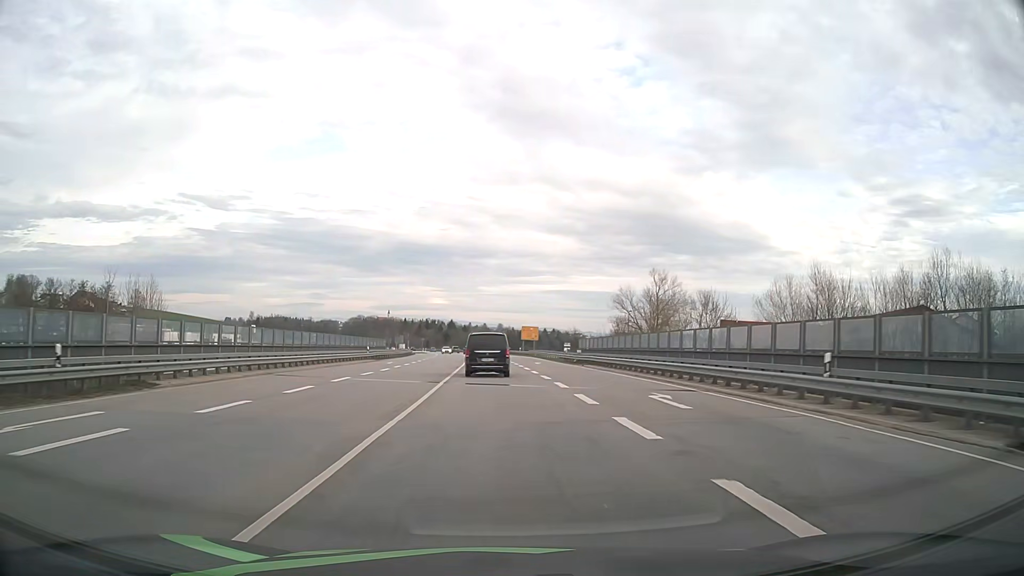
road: primary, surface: asphalt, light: Day
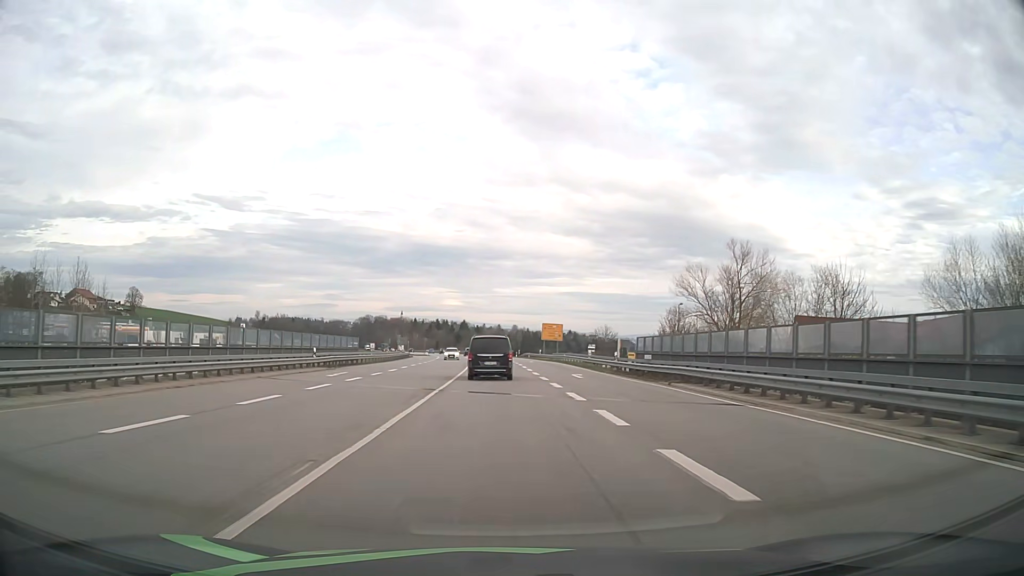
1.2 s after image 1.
(-0.2, +21.8) m; -1°
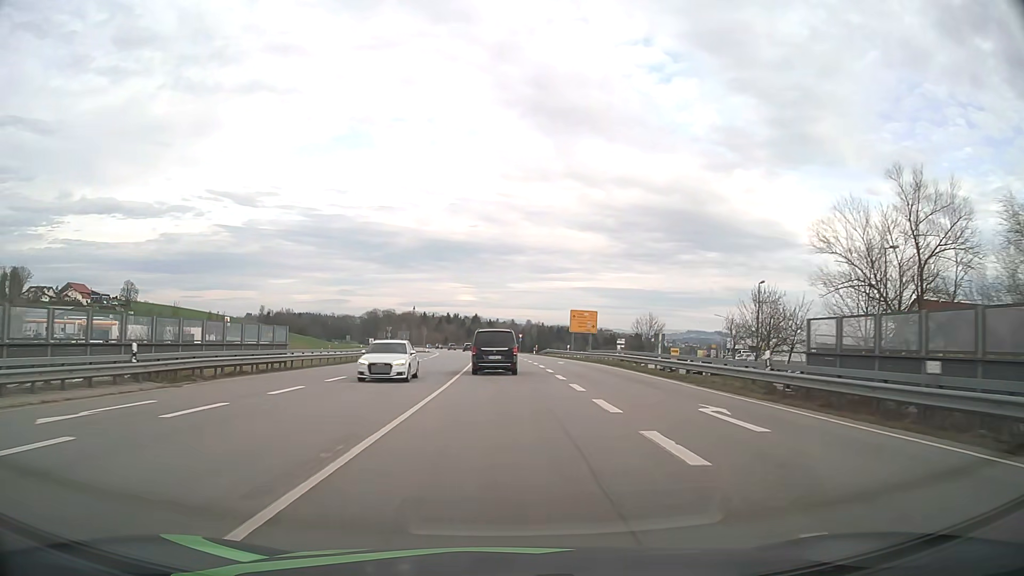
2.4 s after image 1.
(-0.2, +22.2) m; -1°
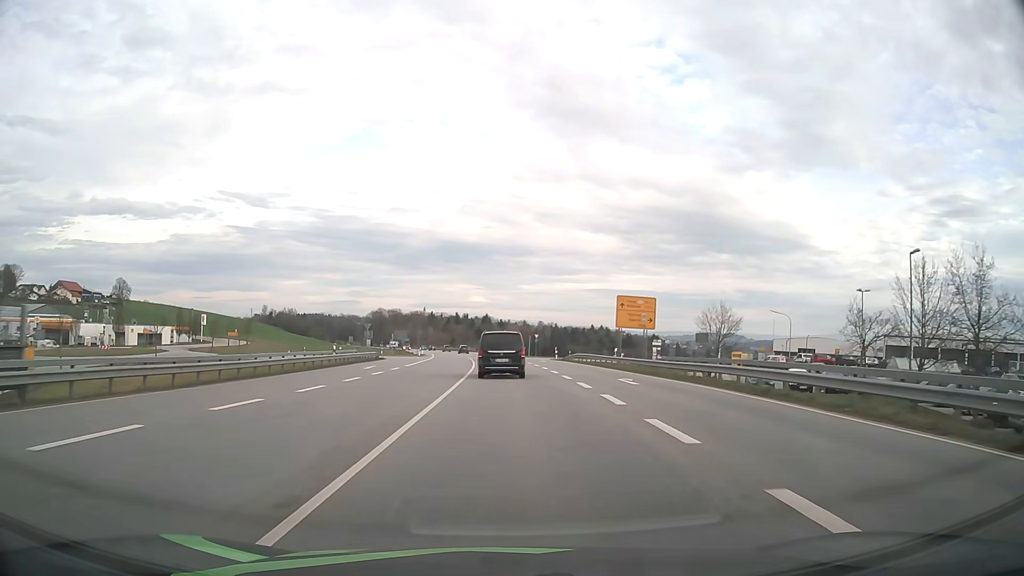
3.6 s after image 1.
(-0.2, +22.4) m; -1°
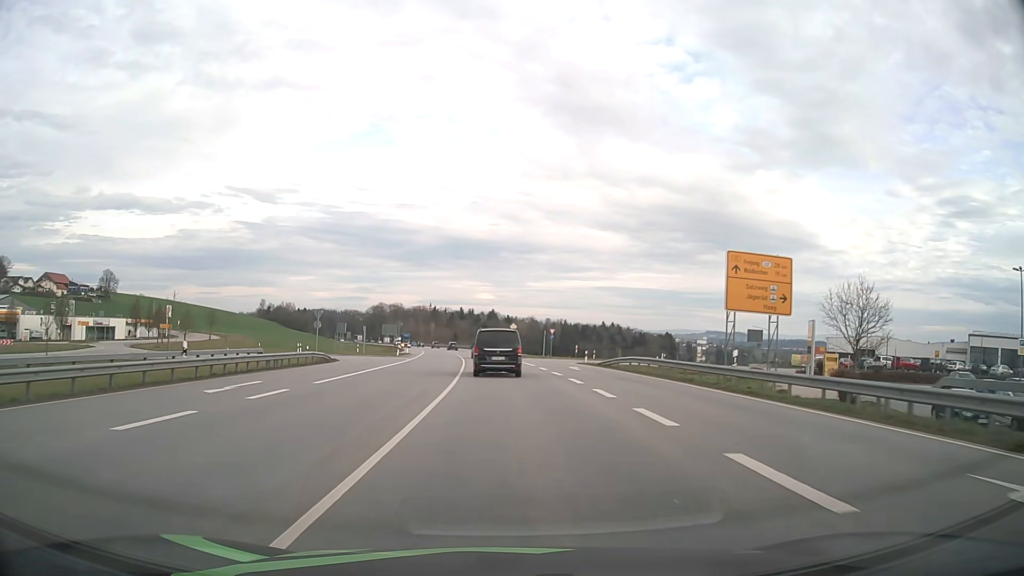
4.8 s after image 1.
(-0.1, +22.0) m; -1°
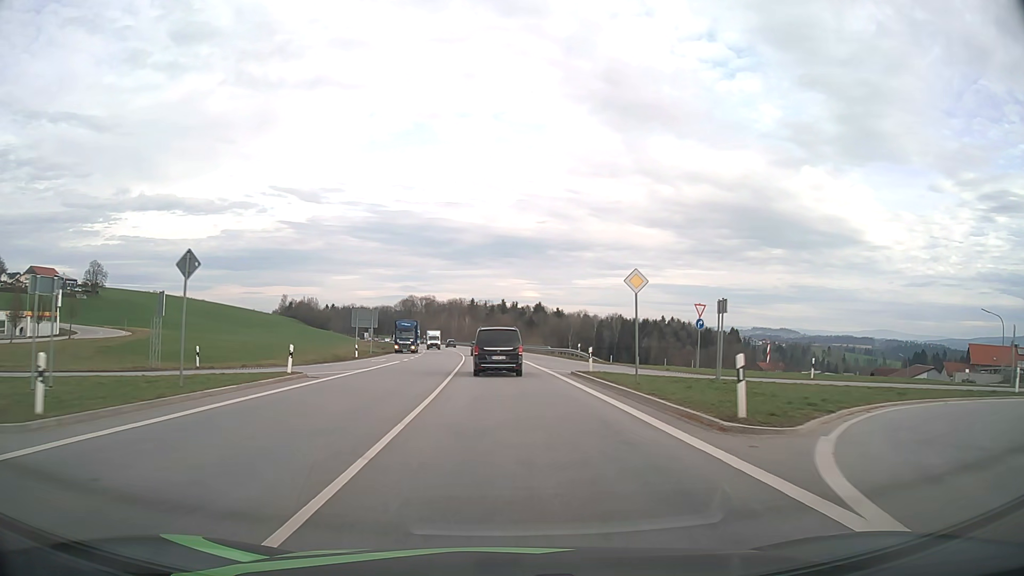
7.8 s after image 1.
(-1.7, +54.2) m; -4°
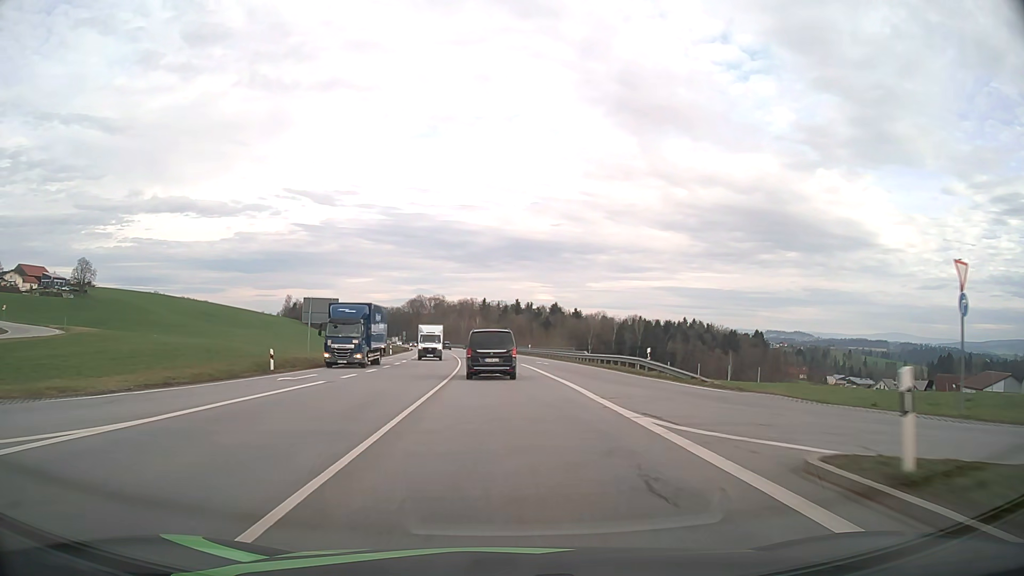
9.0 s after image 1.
(-0.2, +22.1) m; -1°
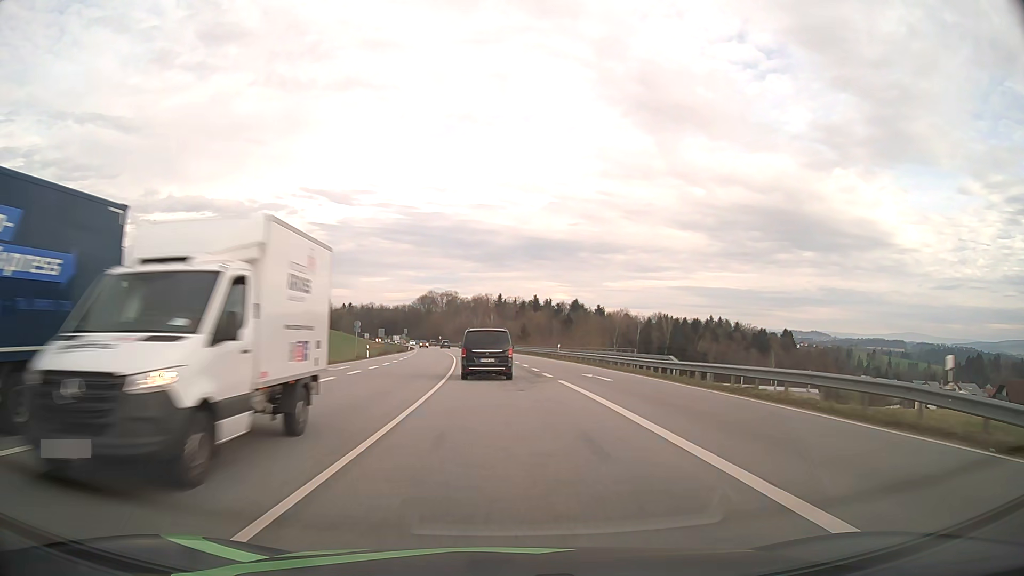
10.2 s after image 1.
(-0.3, +22.2) m; -1°
(0, +10) (0, +20) (-1, +30) (-1, +40) (-2, +50) (-2, +60) (-3, +70) (-4, +80) (-5, +90) (-6, +100) m
